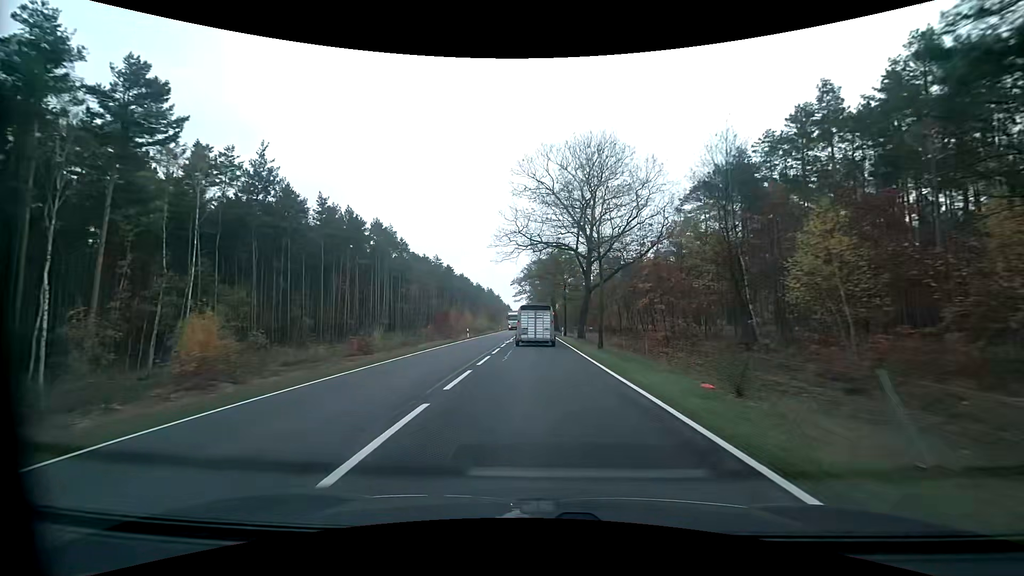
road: primary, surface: asphalt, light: Day
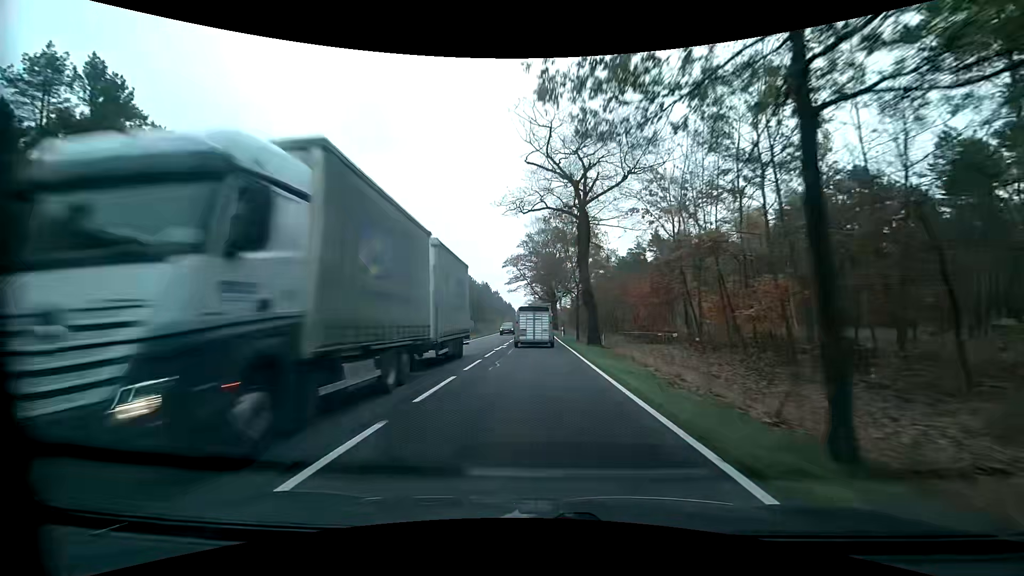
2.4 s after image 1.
(+0.2, +49.3) m; 0°
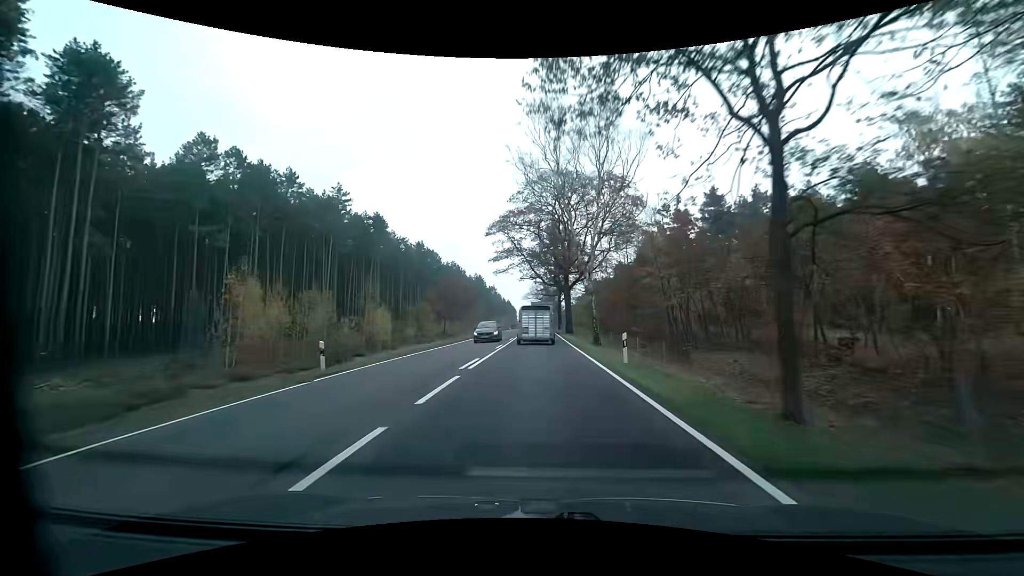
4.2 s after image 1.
(0.0, +36.5) m; 0°
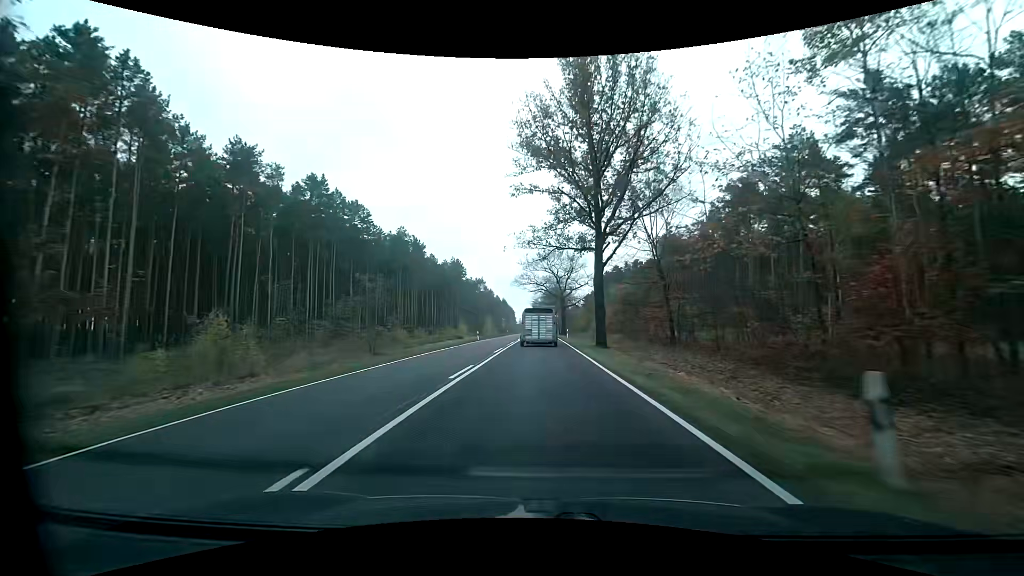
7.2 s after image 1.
(+0.2, +61.1) m; 0°
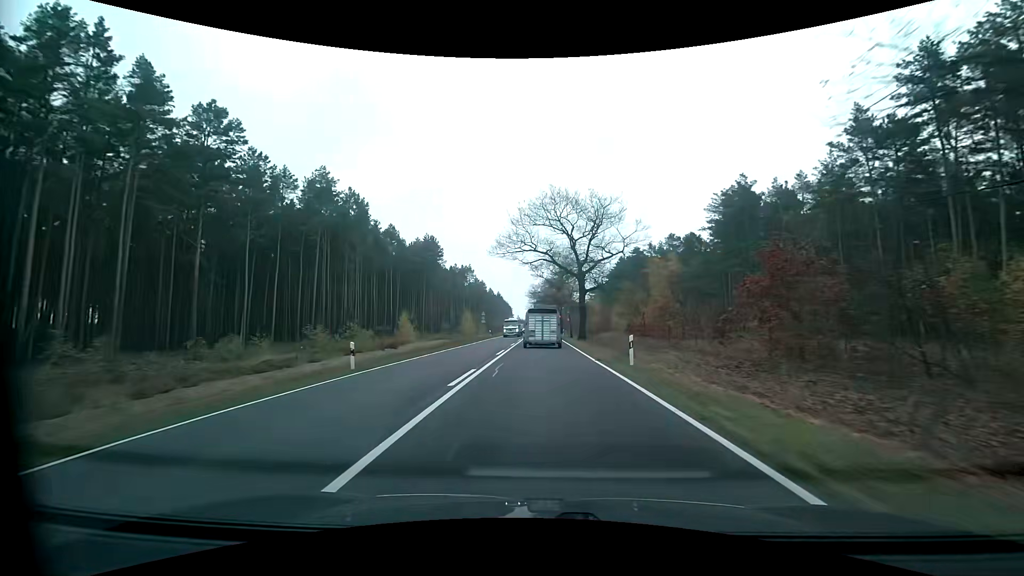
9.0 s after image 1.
(-0.2, +37.0) m; -1°
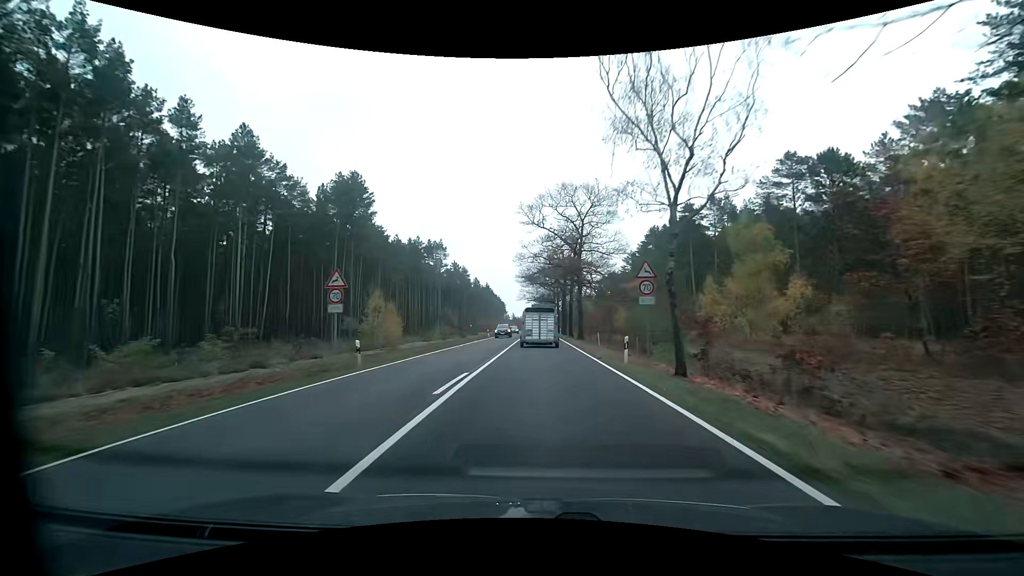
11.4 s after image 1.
(+0.5, +48.8) m; 0°
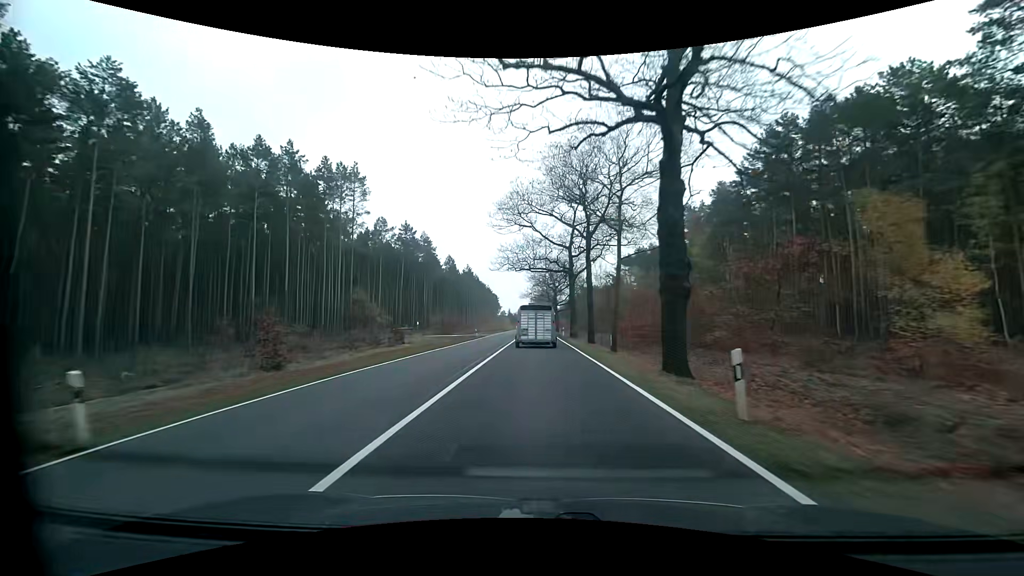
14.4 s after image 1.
(+0.6, +60.8) m; +1°
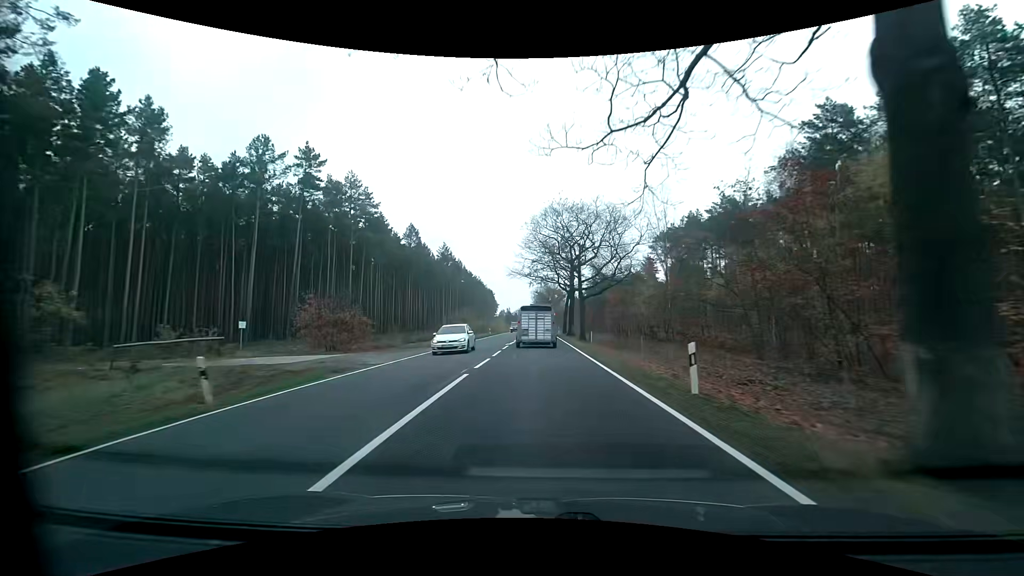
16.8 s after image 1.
(0.0, +47.1) m; 0°
(0, +10) (0, +20) (0, +30) (0, +40) (0, +50) (0, +60) (0, +70) (0, +80) (0, +90) (0, +100) m
